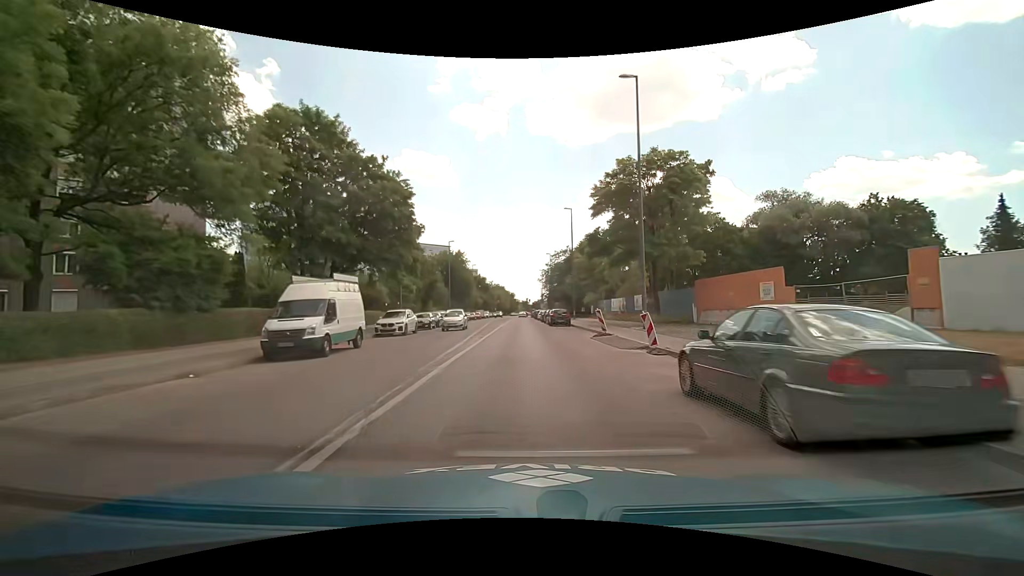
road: secondary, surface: asphalt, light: Day
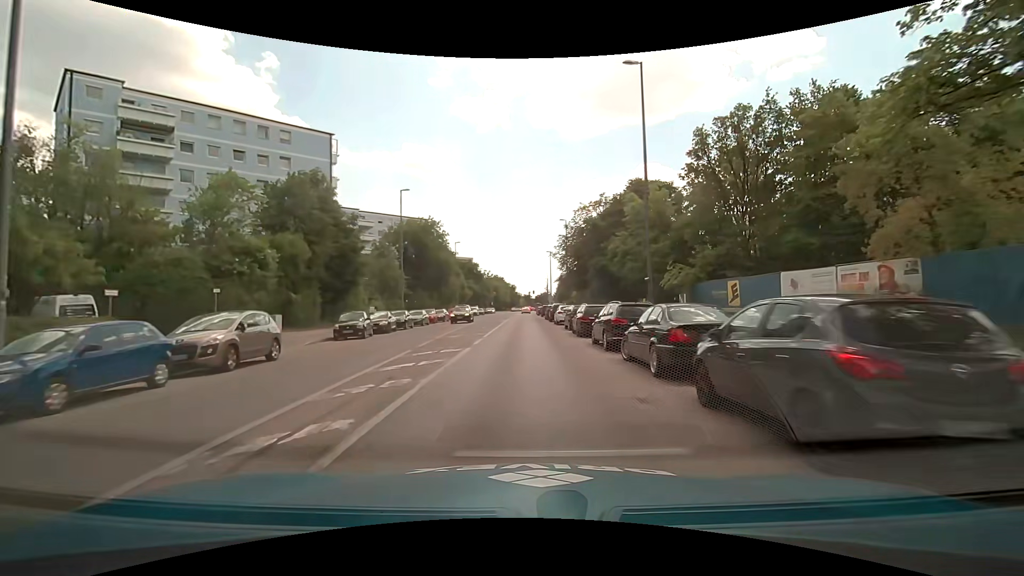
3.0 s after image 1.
(-0.3, +38.1) m; -1°
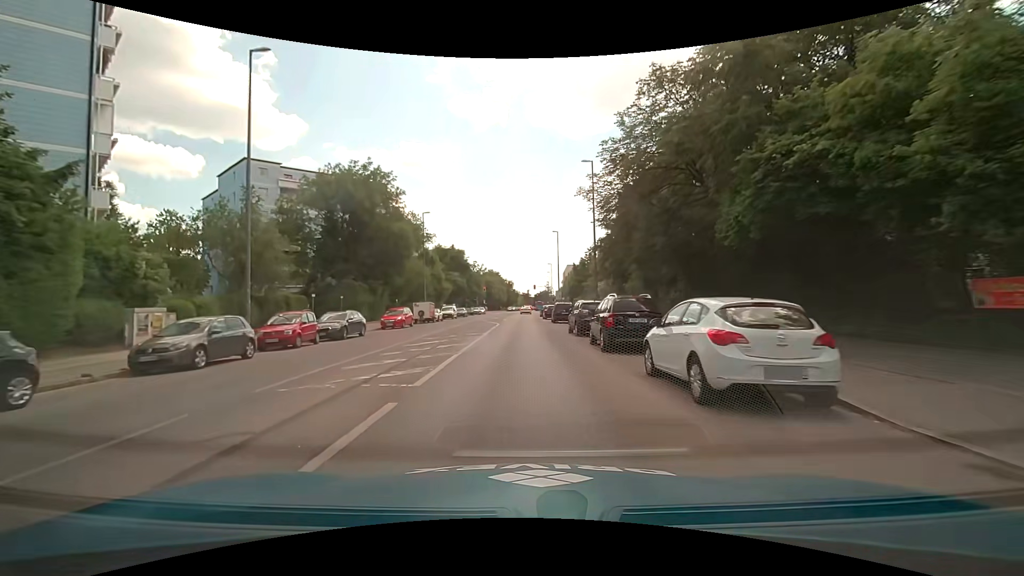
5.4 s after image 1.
(+0.2, +30.7) m; +1°
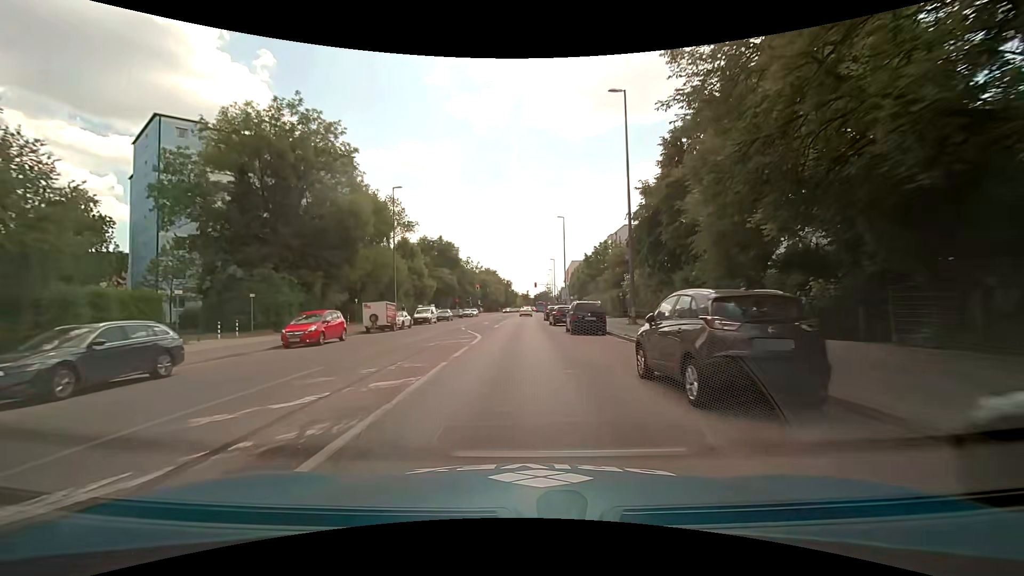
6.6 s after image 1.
(0.0, +15.3) m; +1°
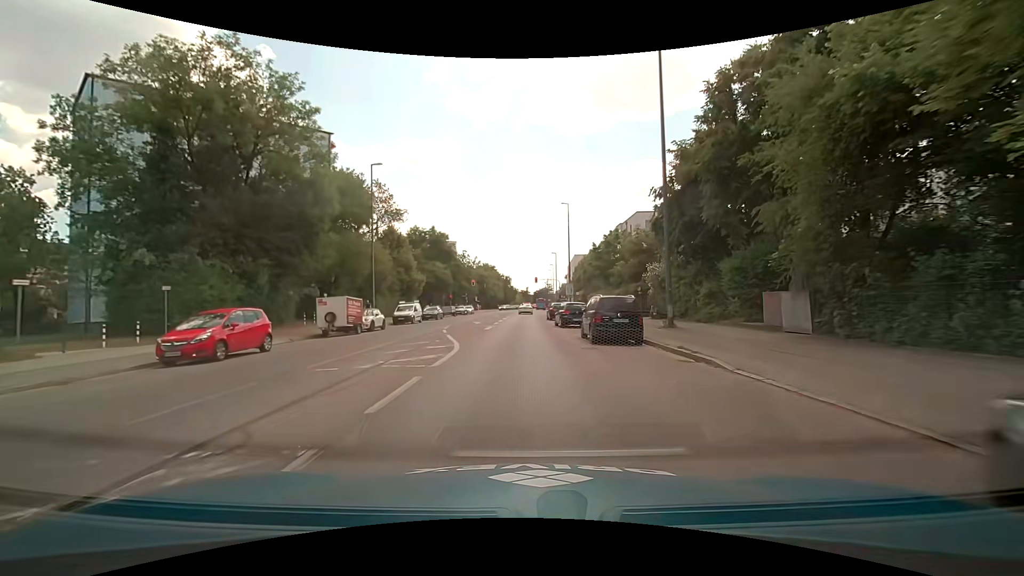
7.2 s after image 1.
(-0.1, +7.5) m; -2°
